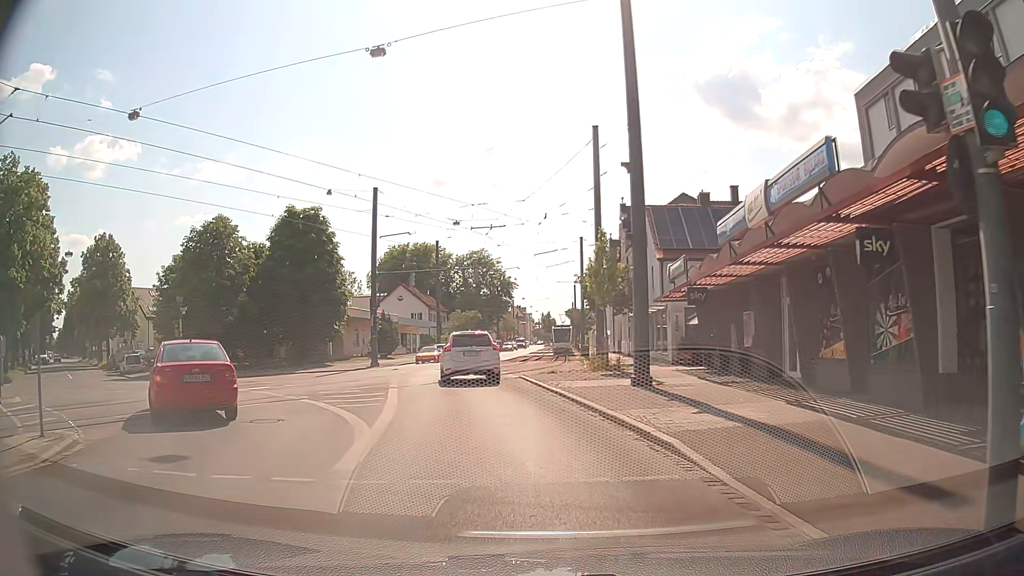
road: tertiary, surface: asphalt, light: Day
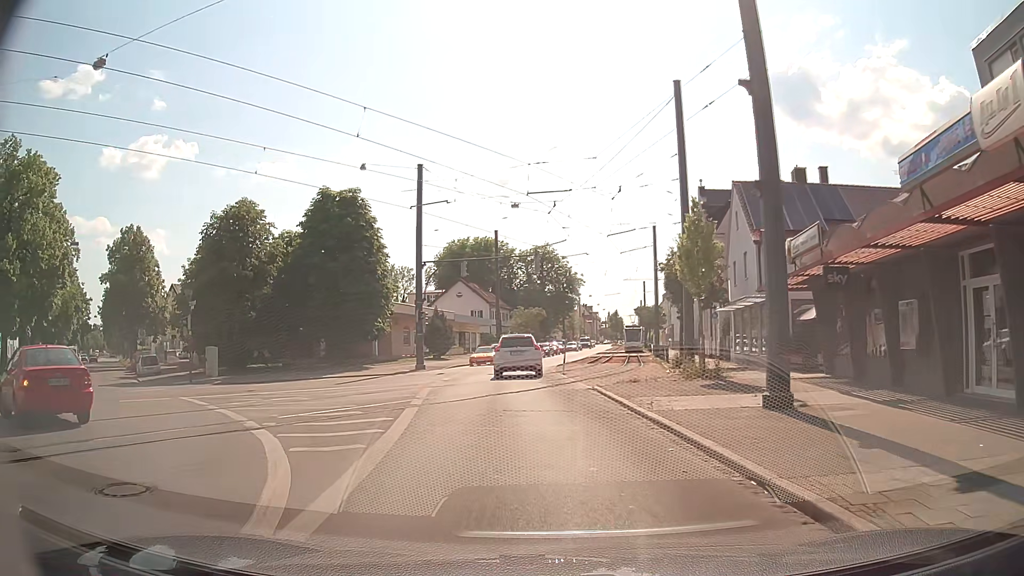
(-0.2, +6.2) m; -5°
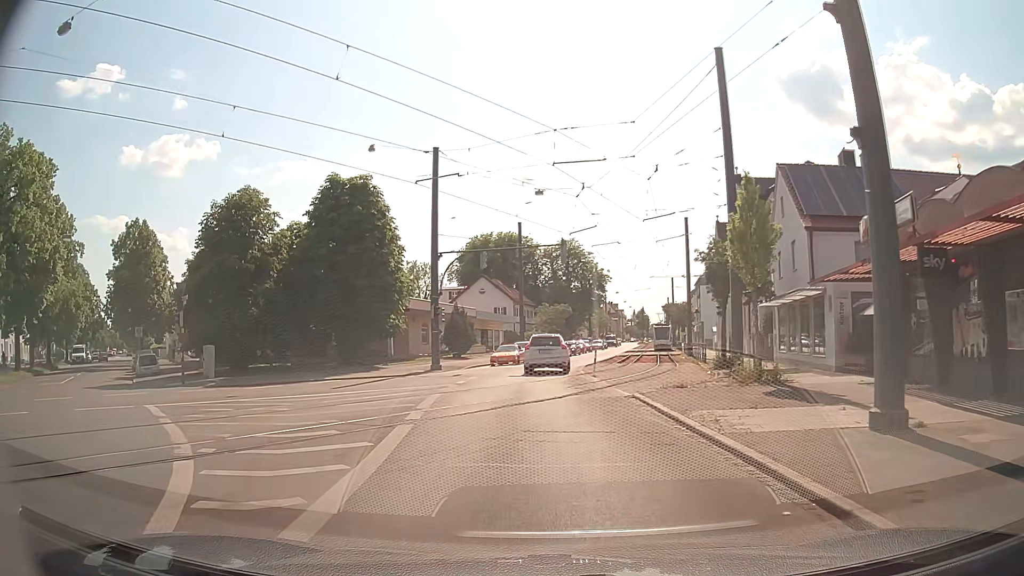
(-0.1, +3.3) m; -2°
(0, +10) (-1, +20) (-1, +30) (0, +40) (+2, +50) (+3, +60) (+5, +70) (+7, +79) (+8, +89) (+10, +99) m
